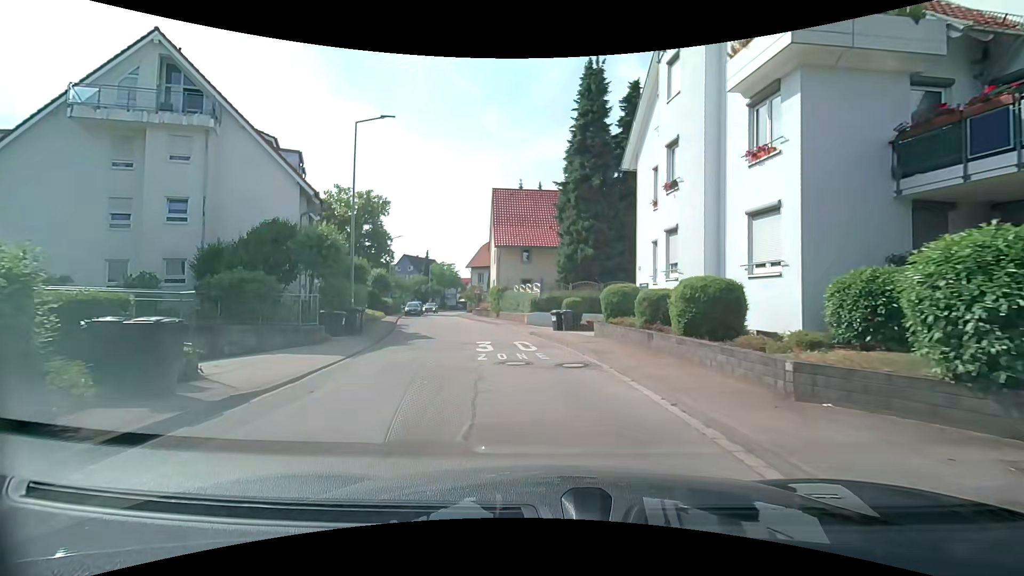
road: unclassified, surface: asphalt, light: Day
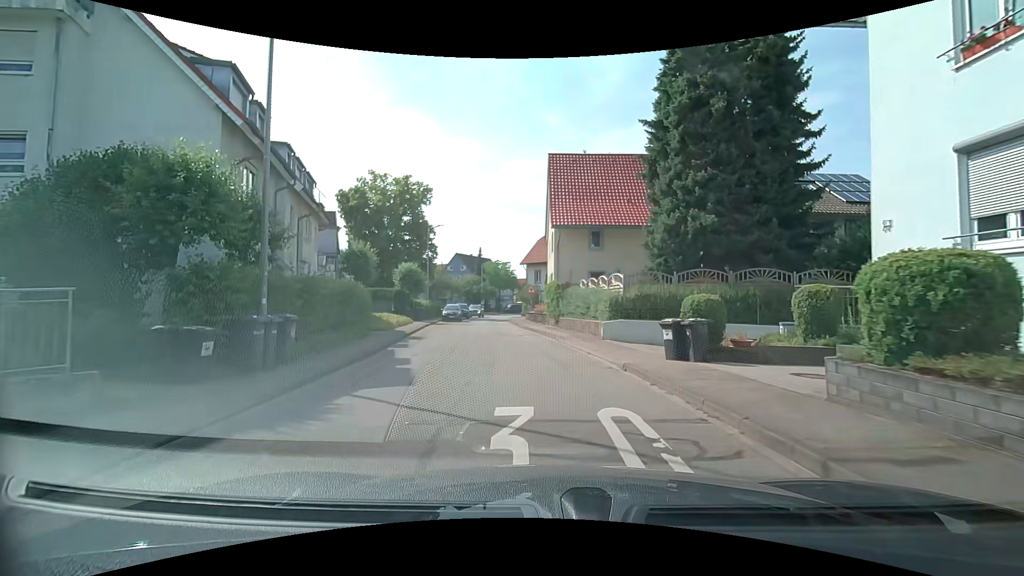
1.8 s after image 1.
(-0.8, +10.9) m; -9°
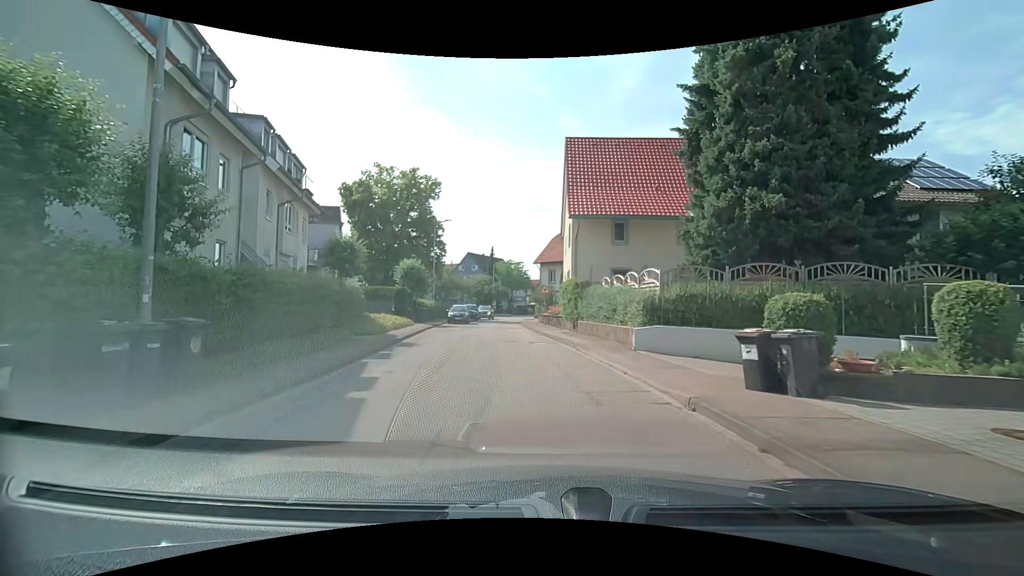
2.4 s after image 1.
(-0.1, +3.6) m; -2°
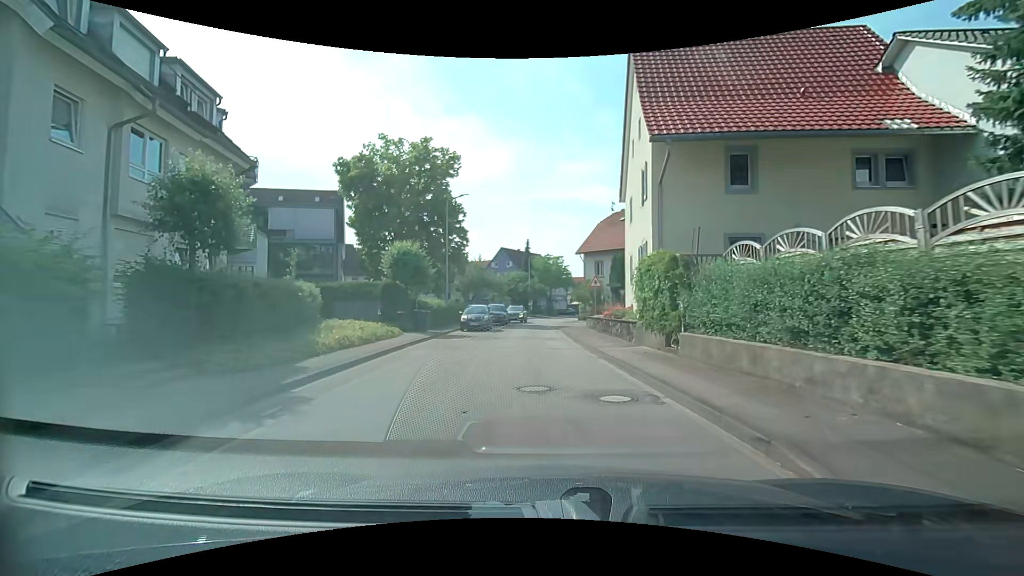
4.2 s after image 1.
(-0.3, +11.3) m; -4°
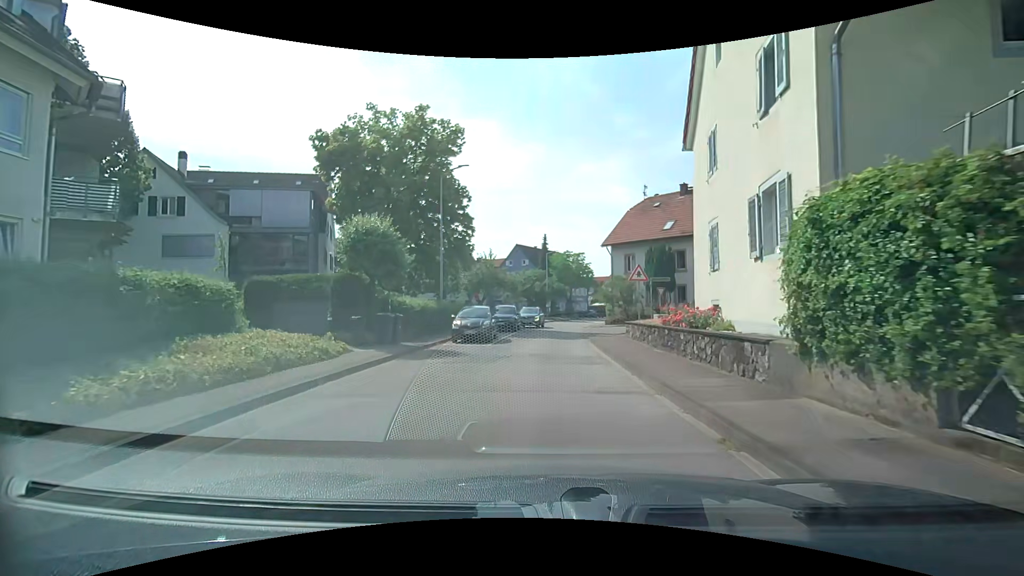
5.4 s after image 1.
(-0.2, +7.9) m; -2°
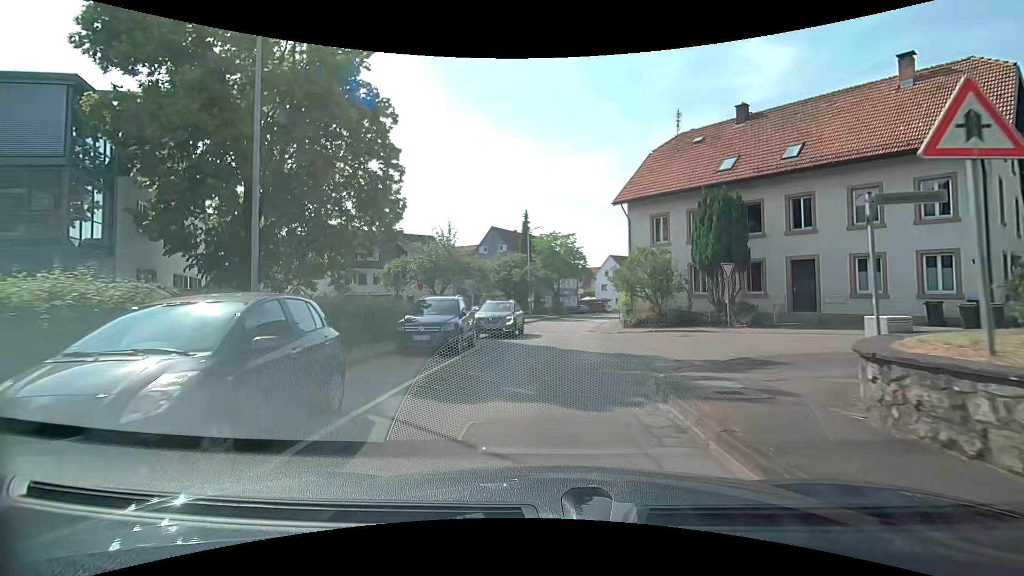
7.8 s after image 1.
(-0.1, +16.9) m; +1°
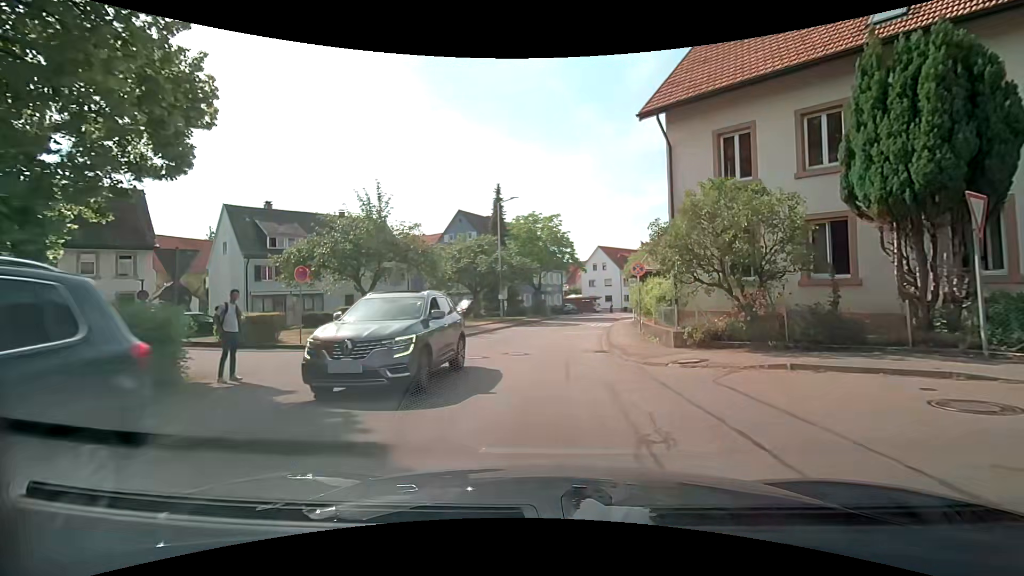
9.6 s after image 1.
(+0.1, +13.6) m; +1°
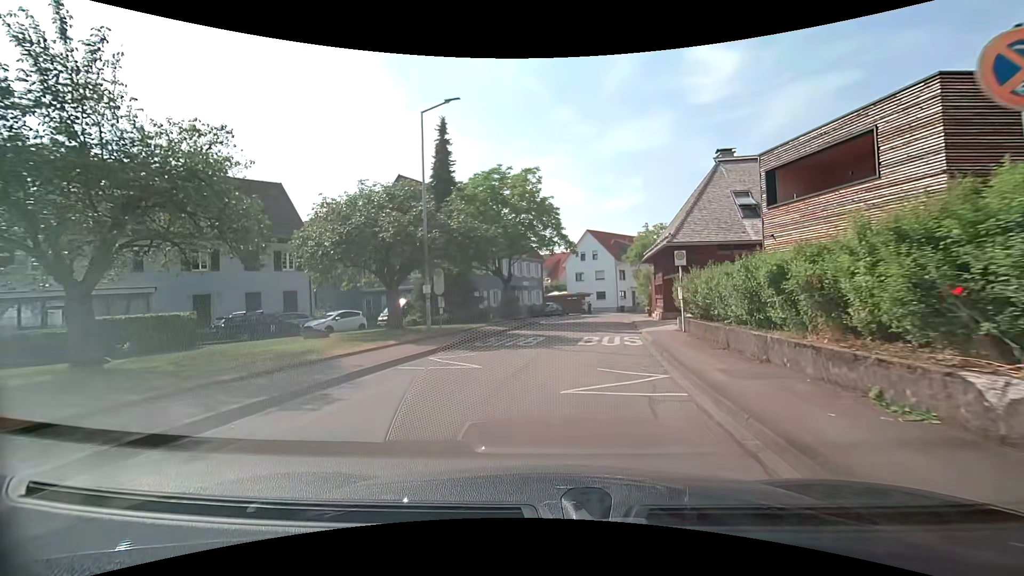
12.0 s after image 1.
(+0.5, +17.8) m; +3°
